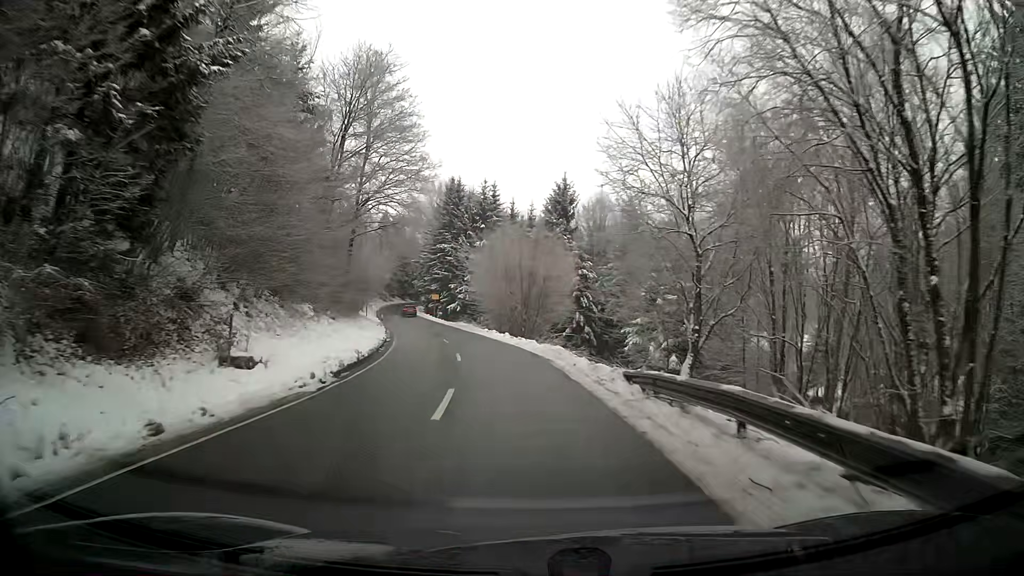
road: secondary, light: Day
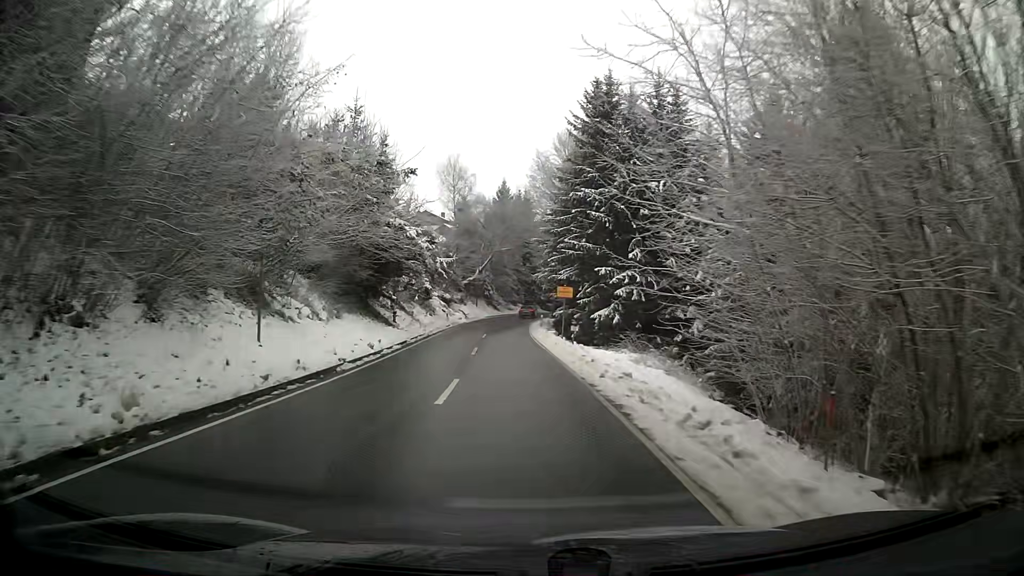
(-5.4, +46.5) m; -12°
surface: asphalt
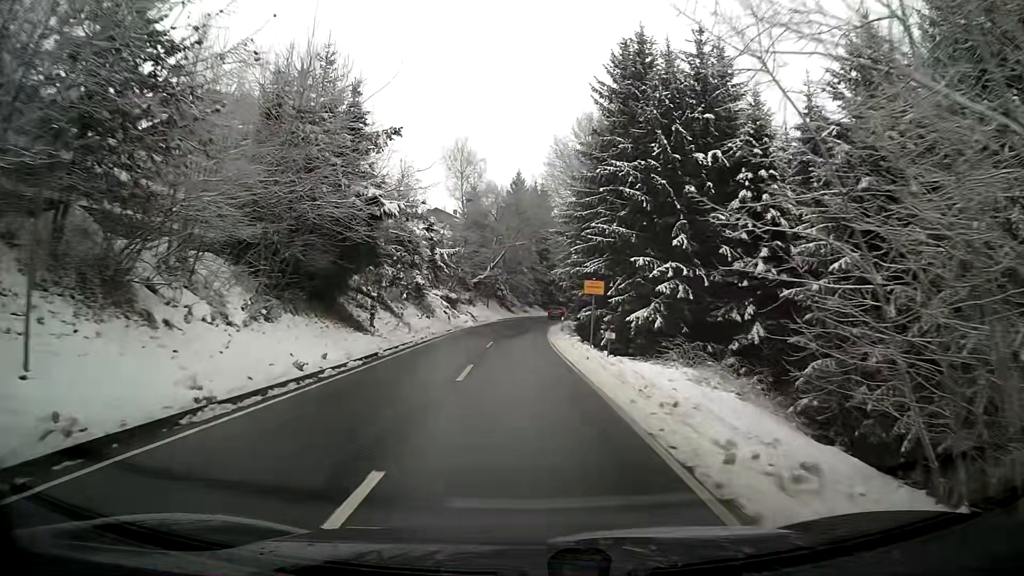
(-0.1, +8.5) m; -1°
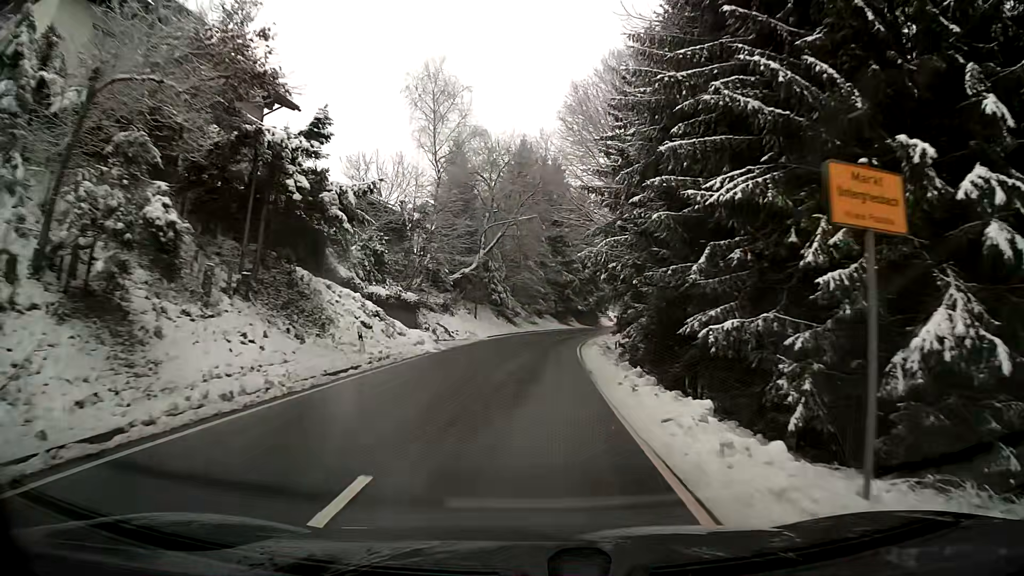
(-0.1, +24.1) m; 0°
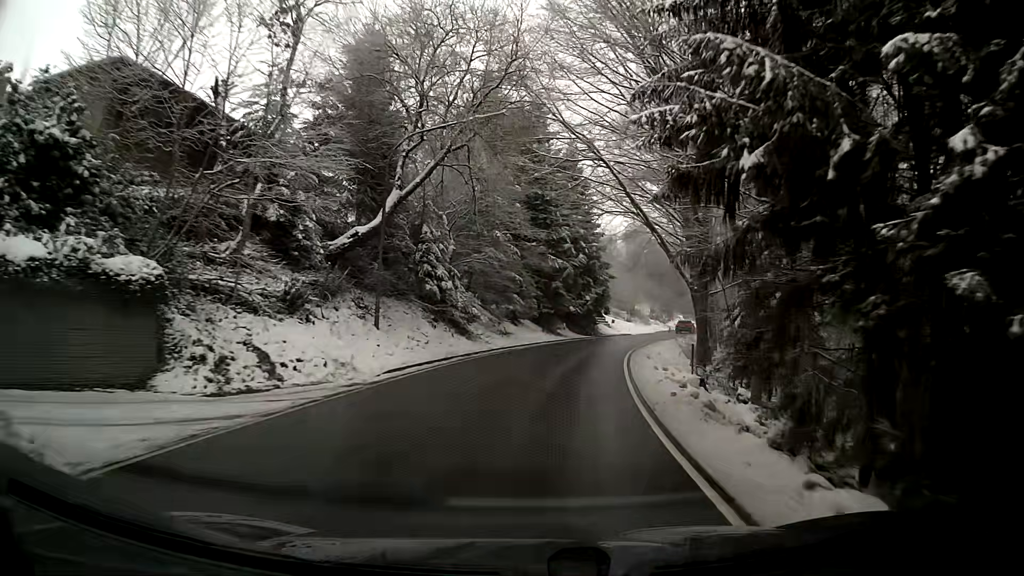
(+0.4, +23.5) m; +3°
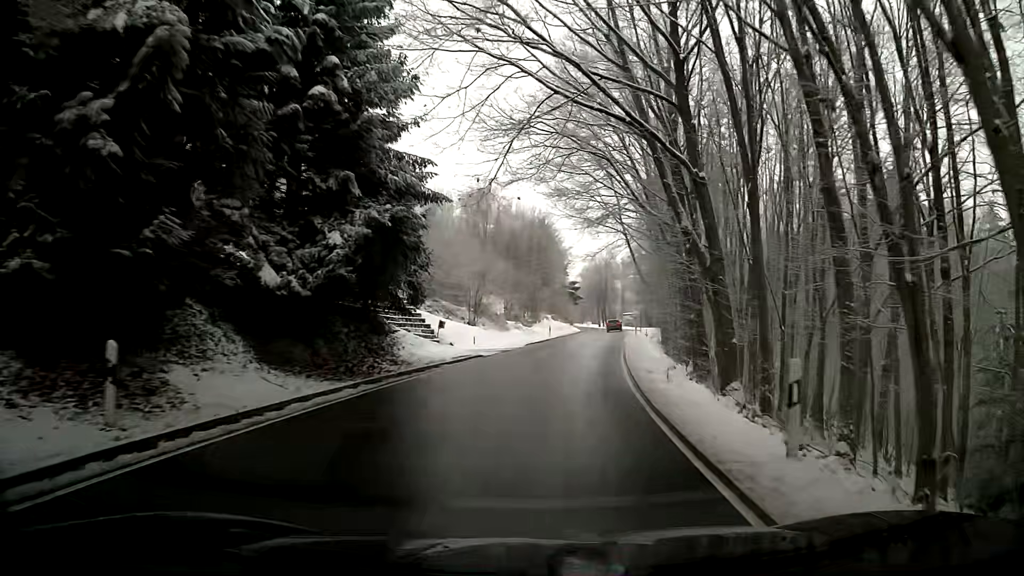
(+4.7, +39.7) m; +13°
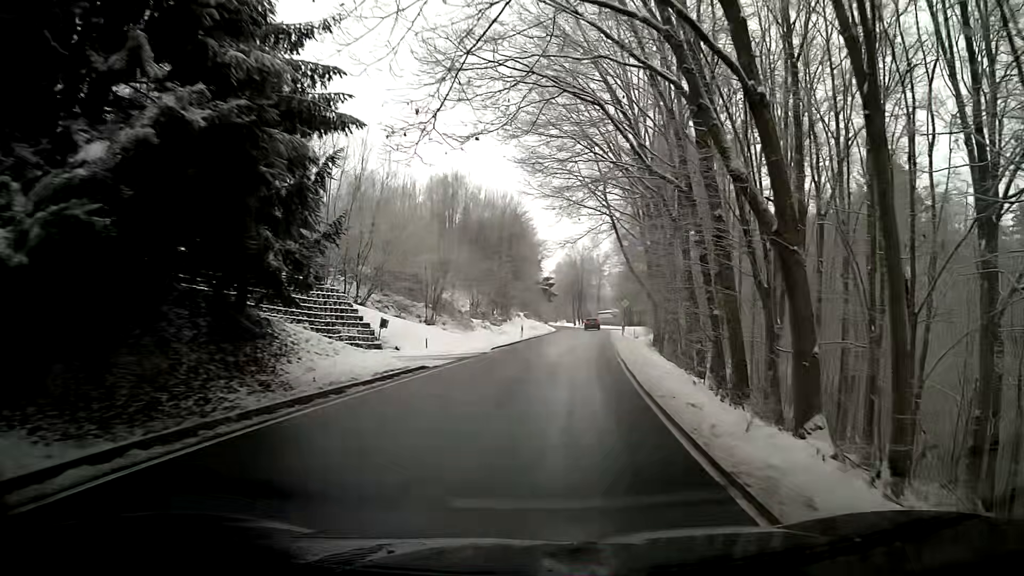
(+0.1, +8.2) m; +1°
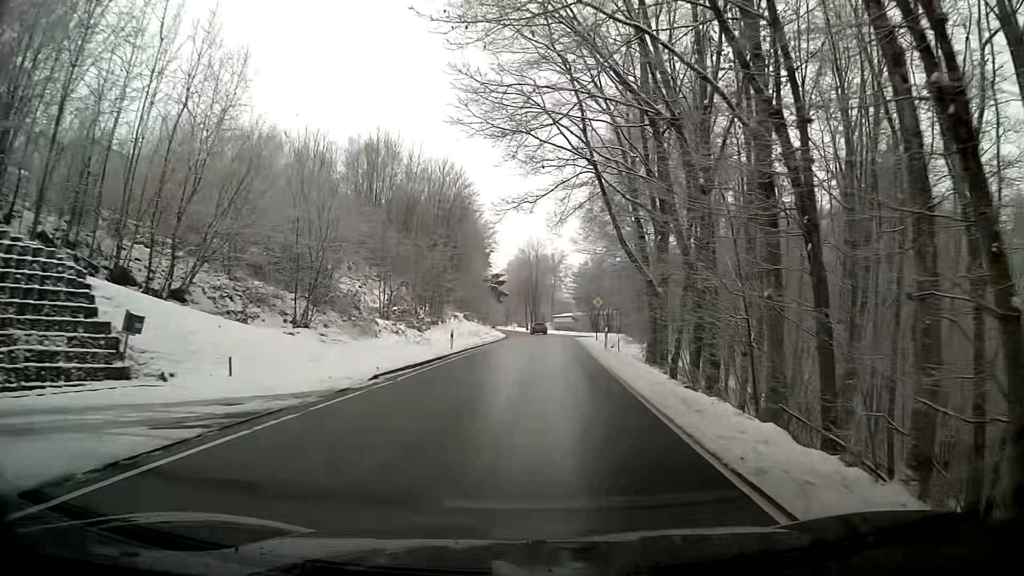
(+0.8, +16.7) m; +5°
